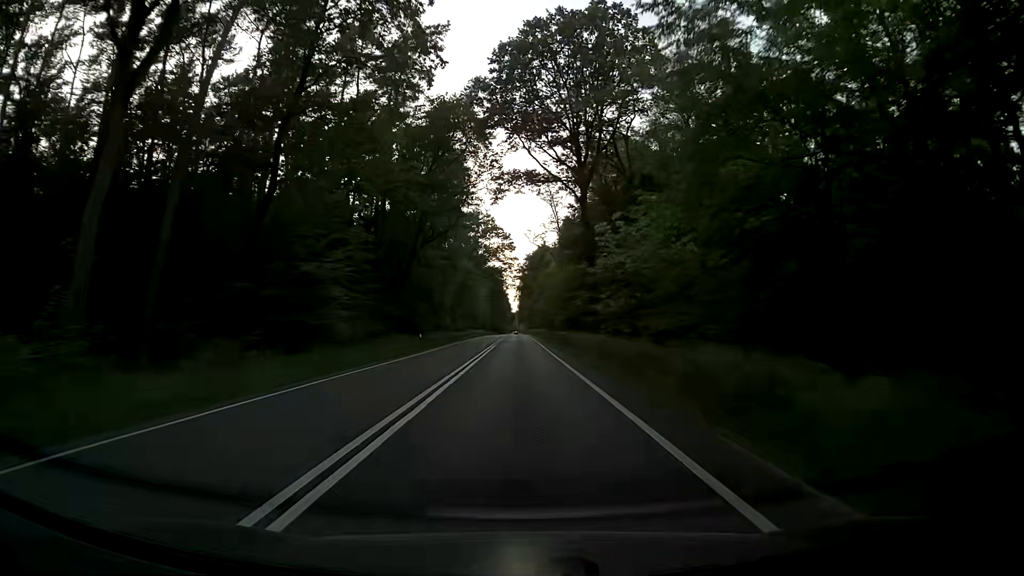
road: primary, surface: asphalt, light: Day
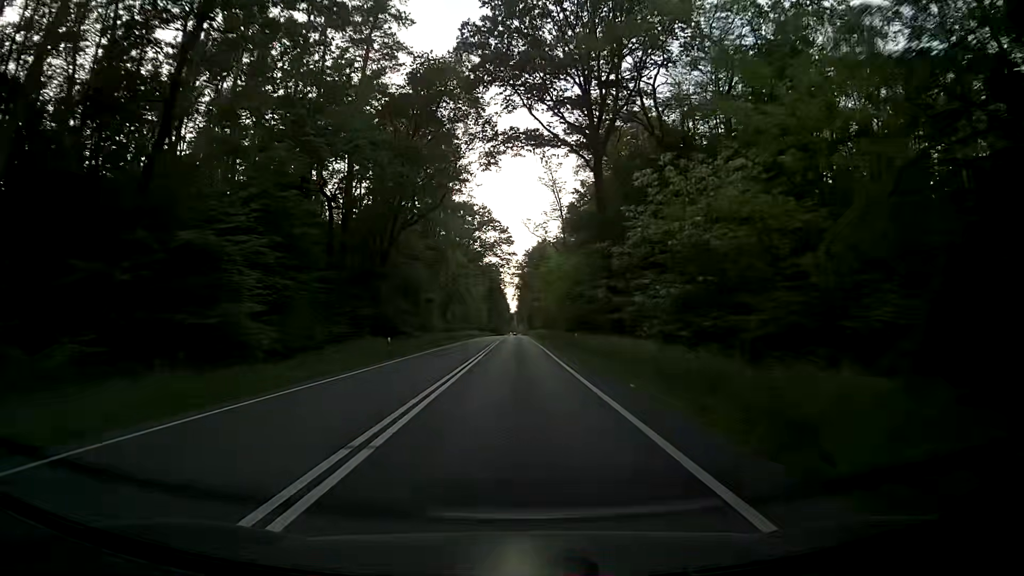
(+0.1, +11.3) m; +1°
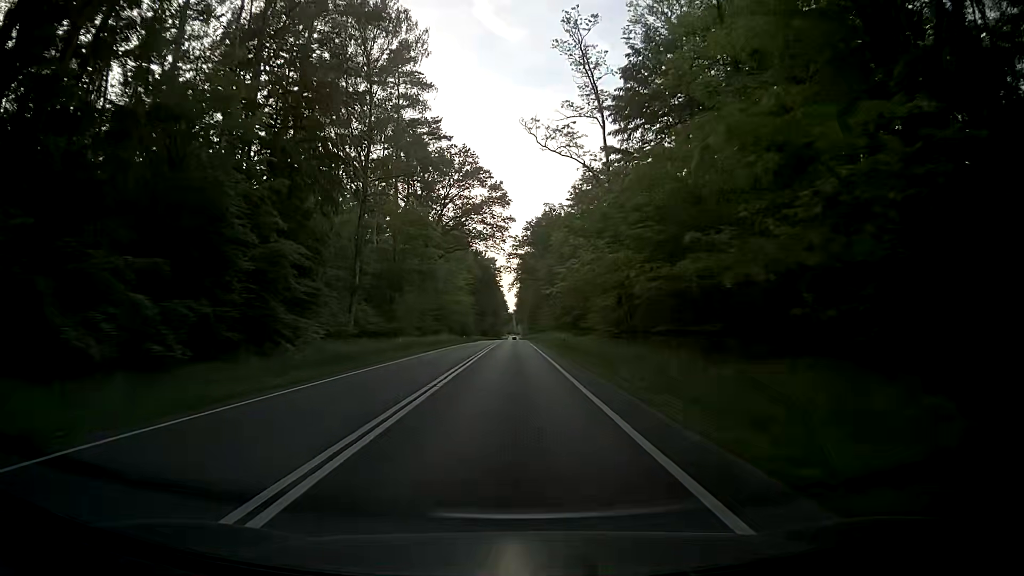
(-0.1, +45.1) m; 0°
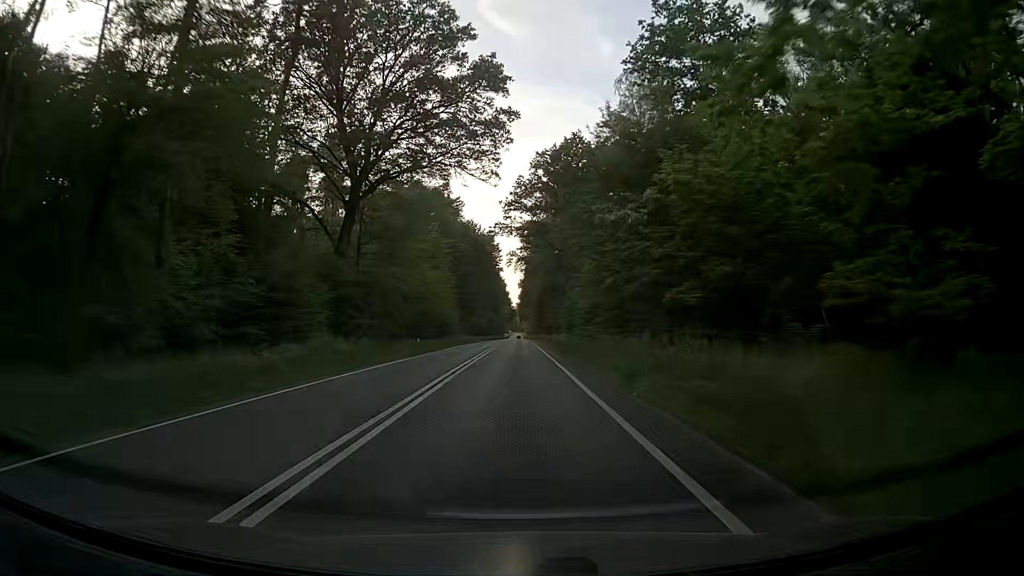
(-0.3, +45.1) m; -1°
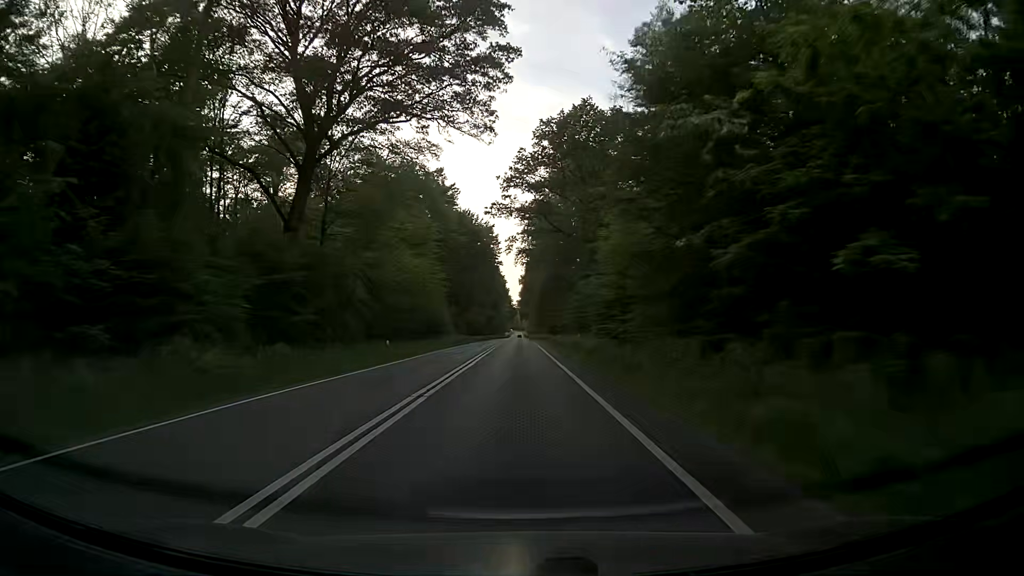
(0.0, +11.3) m; 0°
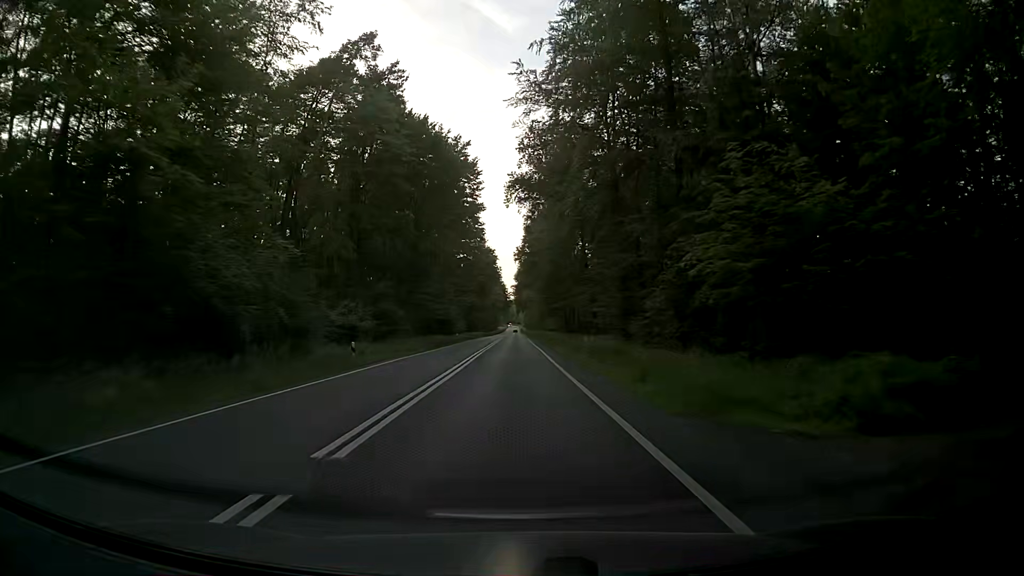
(-0.3, +56.7) m; 0°
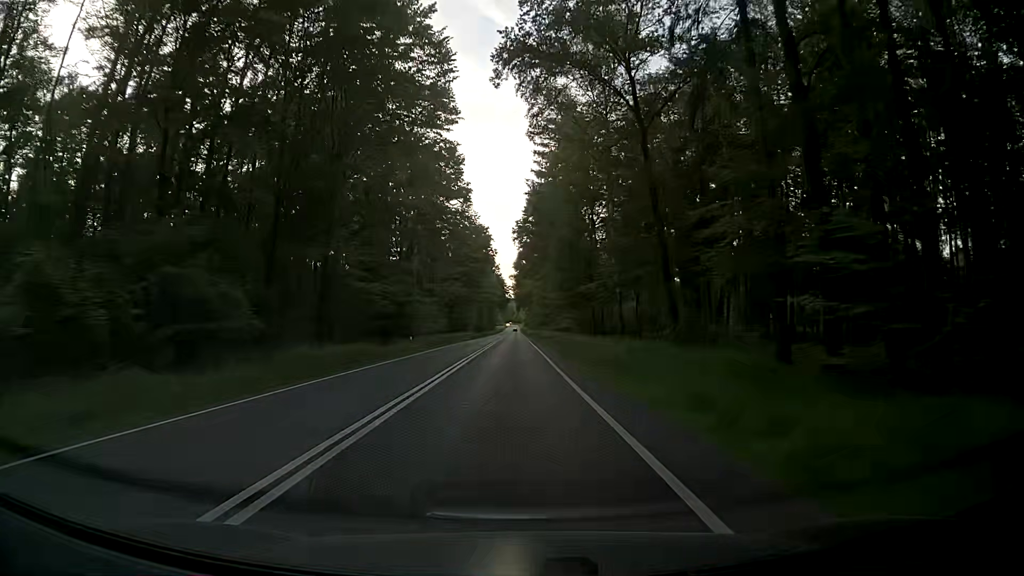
(0.0, +34.0) m; 0°
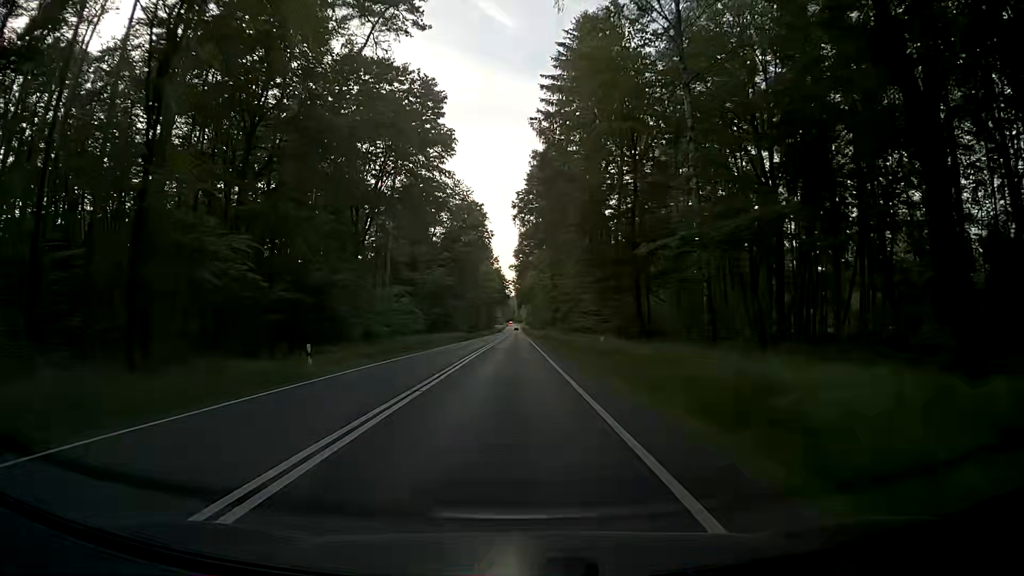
(+0.1, +22.7) m; 0°
(0, +10) (0, +20) (0, +30) (0, +40) (0, +50) (-1, +60) (-1, +70) (-1, +80) (-1, +90) (-1, +100) m
